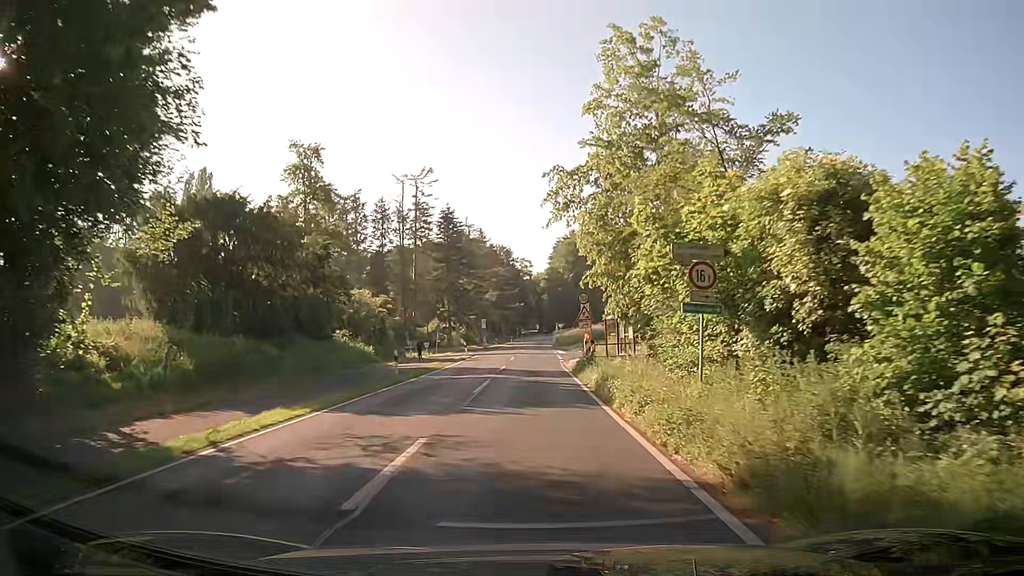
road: secondary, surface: asphalt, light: Day
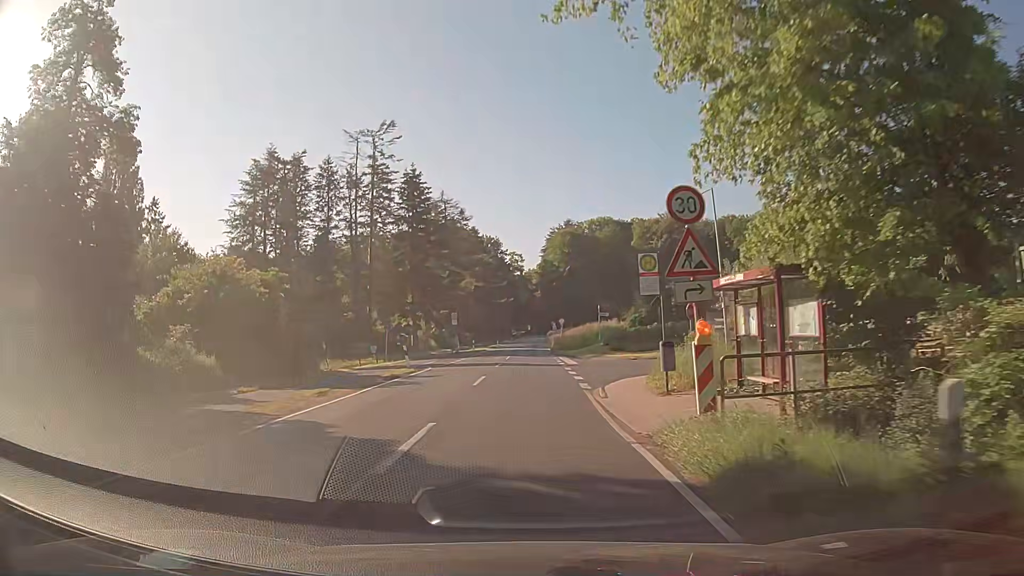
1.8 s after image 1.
(+0.3, +22.9) m; +1°
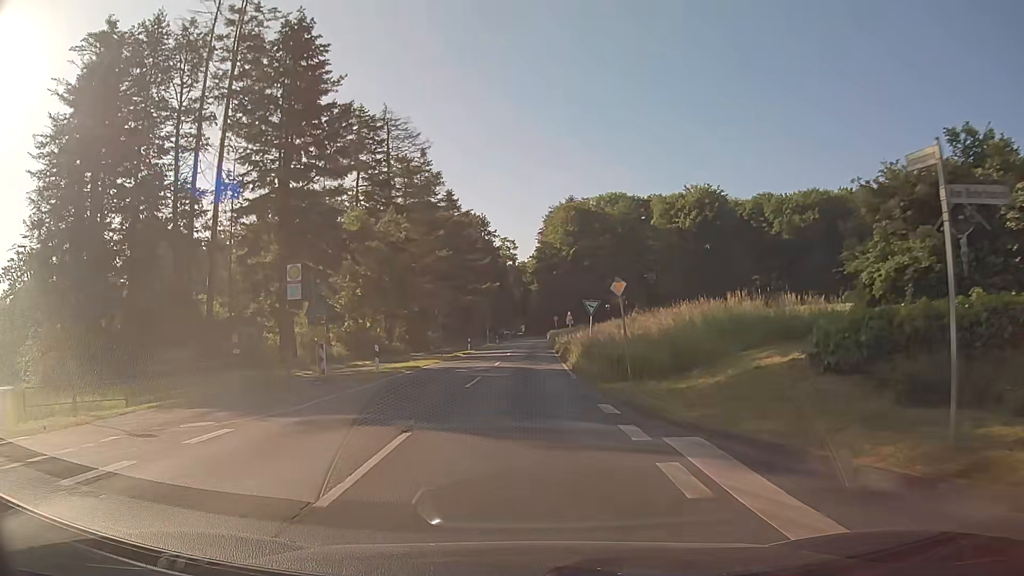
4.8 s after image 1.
(+0.2, +38.0) m; 0°
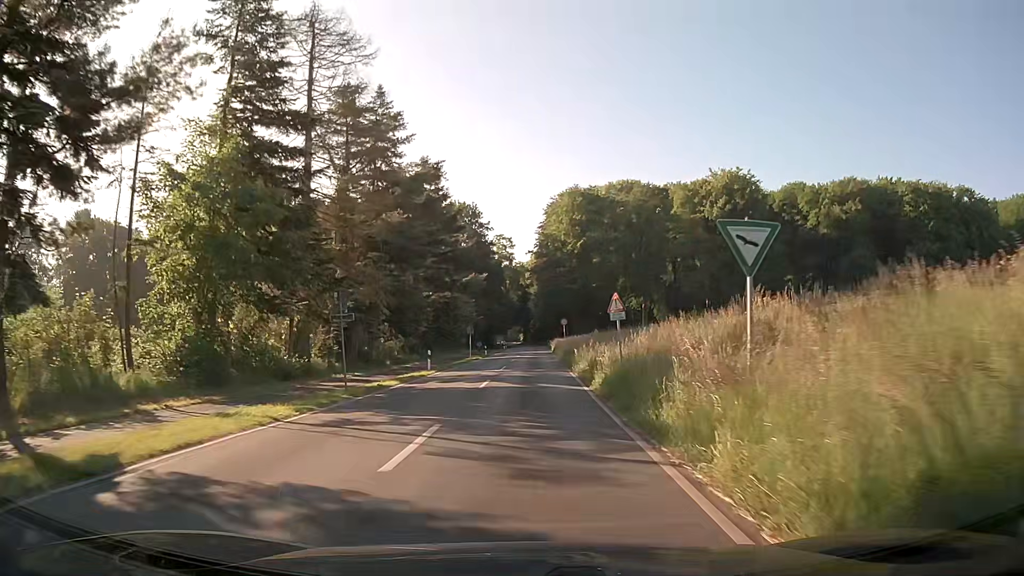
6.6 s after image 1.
(+0.1, +22.7) m; 0°
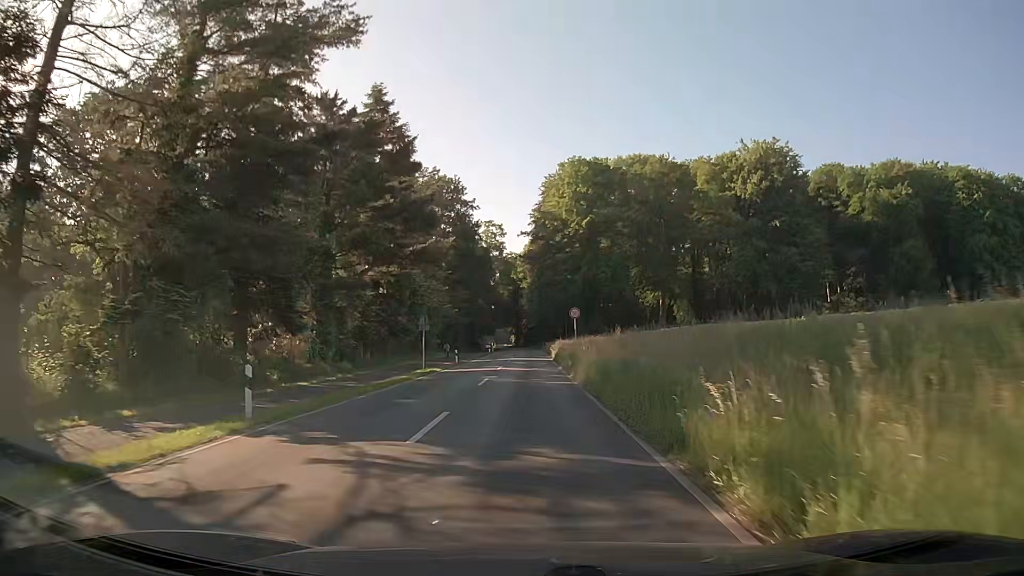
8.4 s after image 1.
(+0.1, +22.8) m; 0°
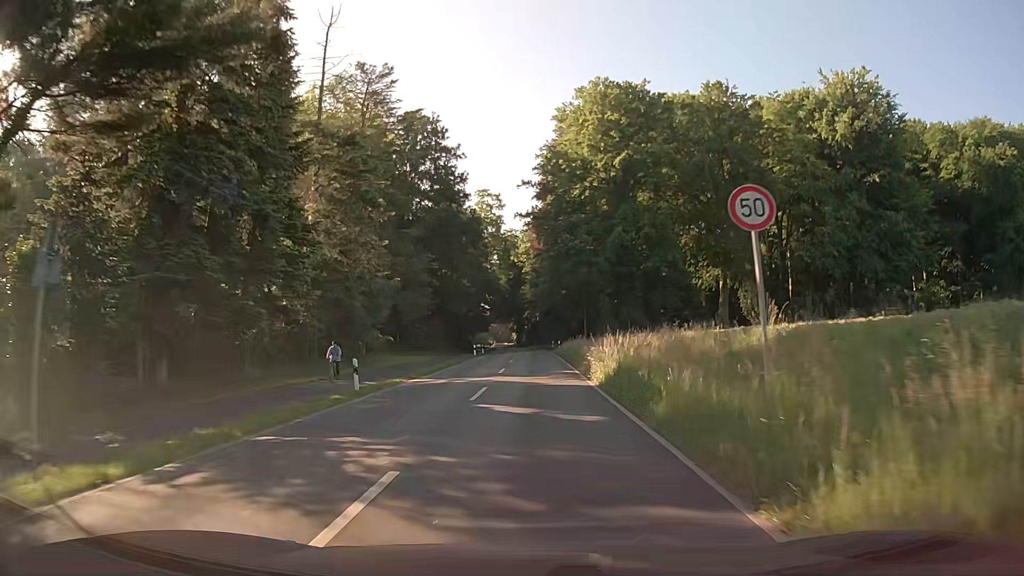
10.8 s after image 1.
(+0.1, +30.4) m; 0°
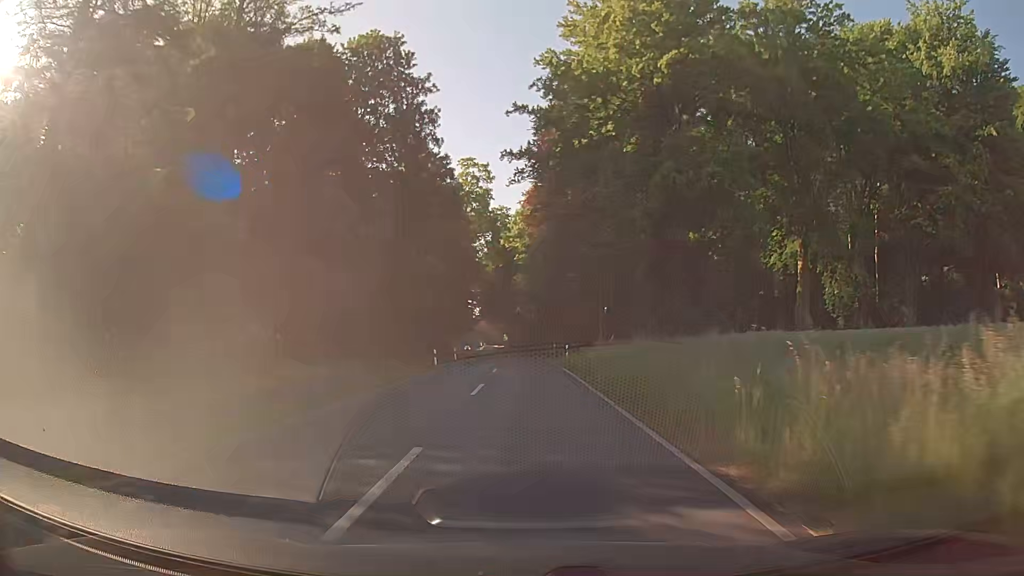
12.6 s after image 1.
(+0.1, +22.8) m; 0°
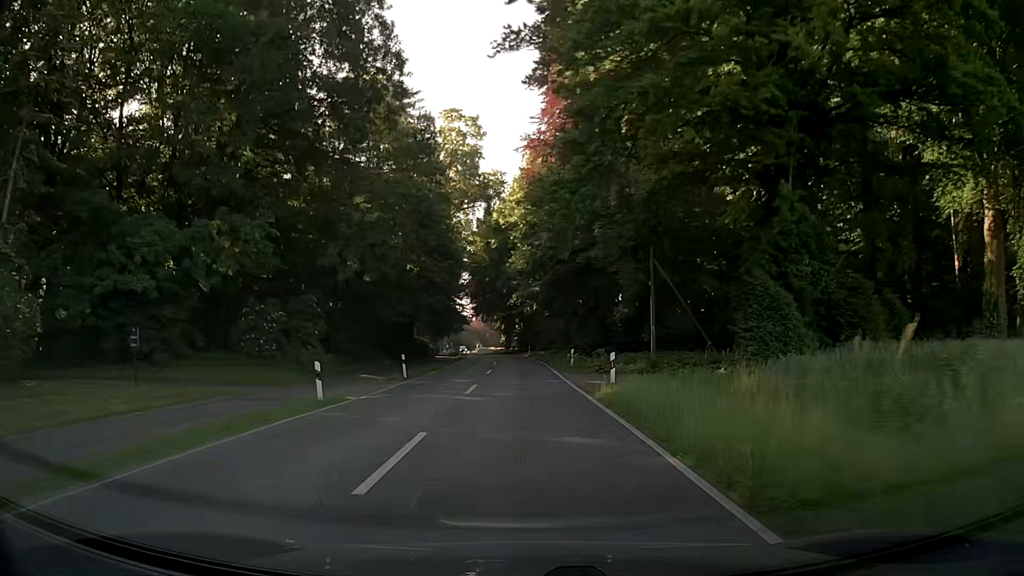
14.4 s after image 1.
(+0.1, +22.8) m; 0°
